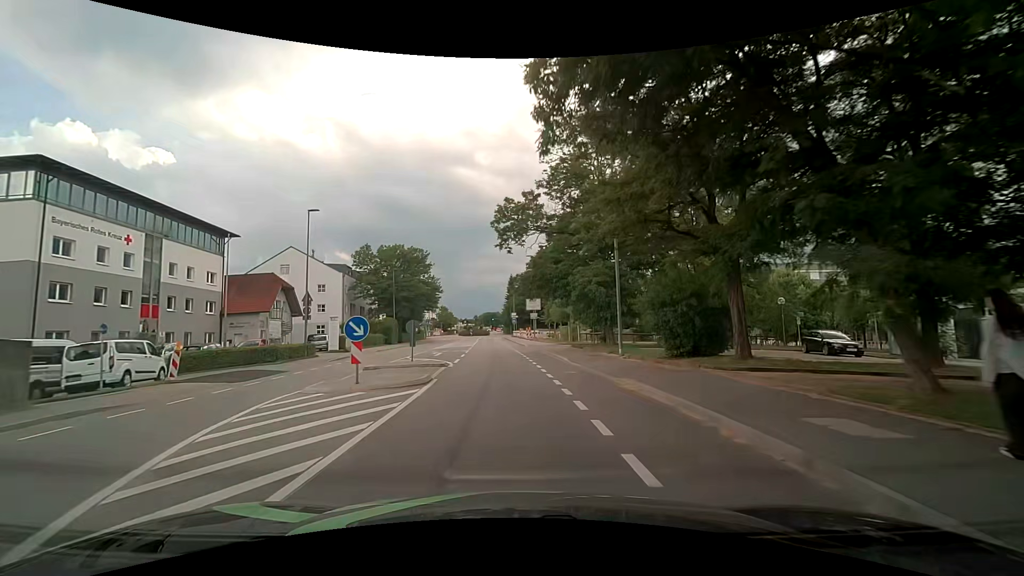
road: tertiary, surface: asphalt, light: Day
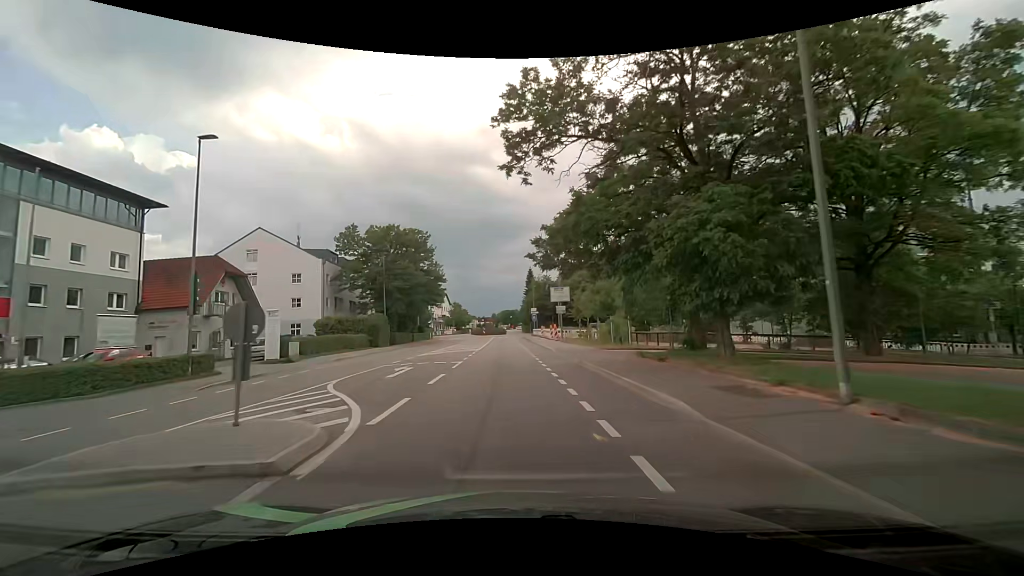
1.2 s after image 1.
(-0.4, +14.2) m; -3°
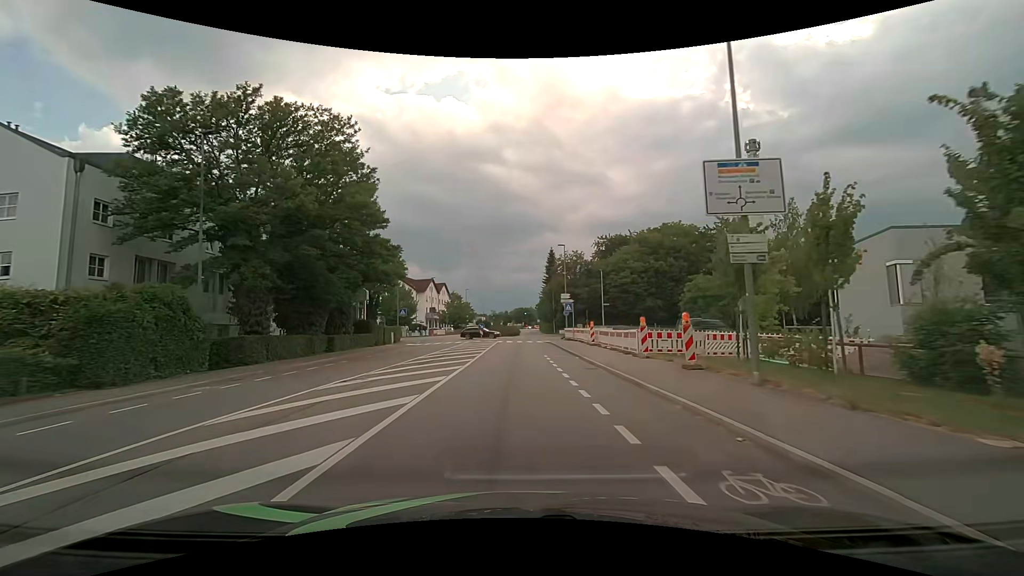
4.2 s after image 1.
(-0.8, +34.5) m; -2°
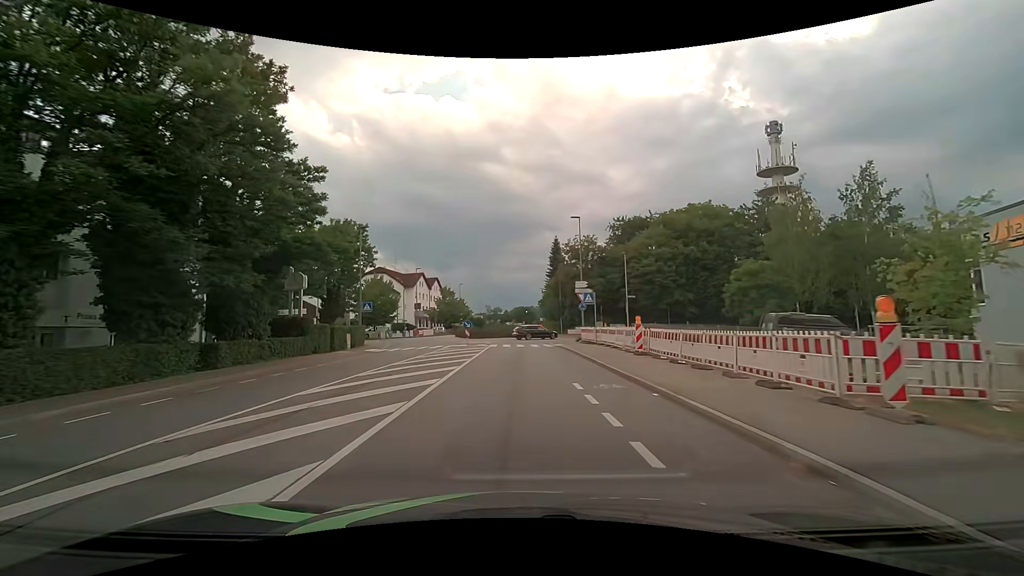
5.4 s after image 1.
(0.0, +13.1) m; 0°
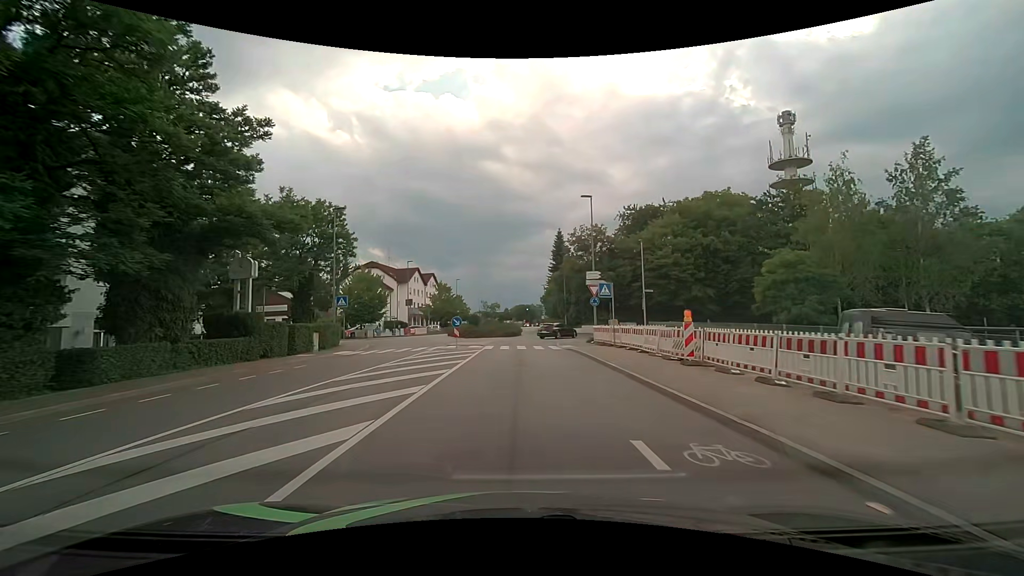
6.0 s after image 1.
(0.0, +6.0) m; -1°
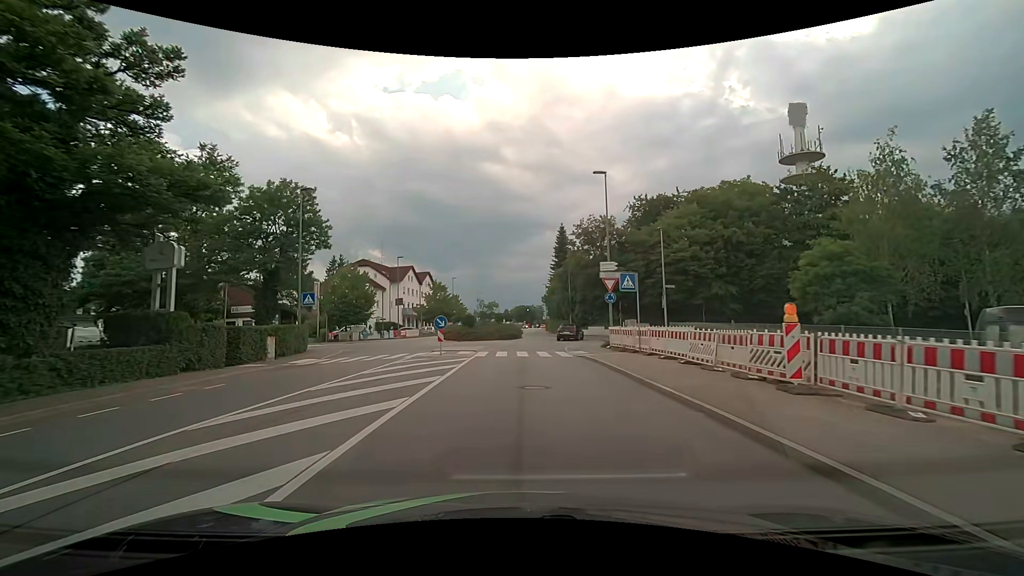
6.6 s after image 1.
(0.0, +5.6) m; 0°
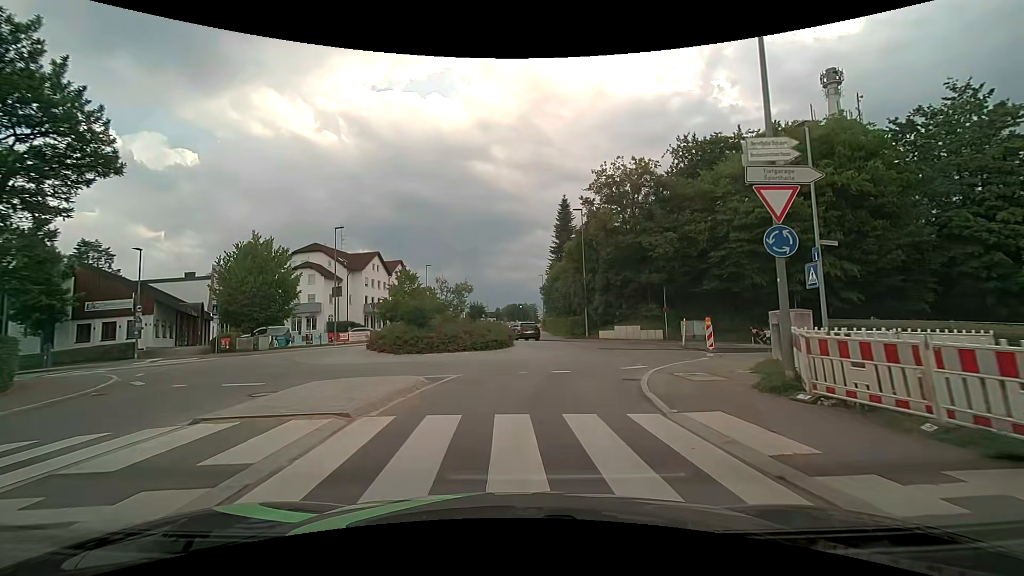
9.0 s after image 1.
(+0.1, +18.6) m; +1°
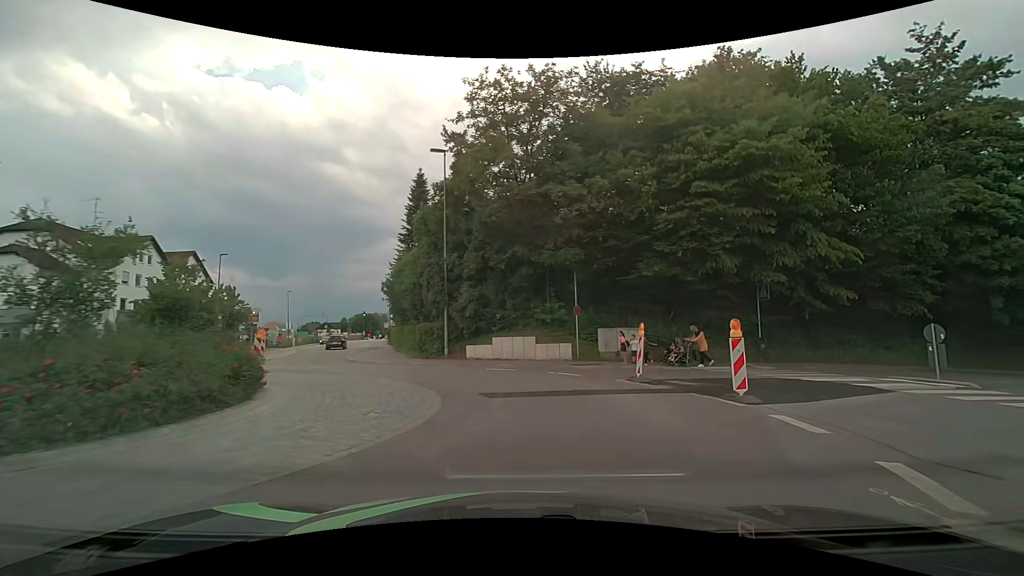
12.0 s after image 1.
(+1.4, +15.1) m; +17°
(0, +10) (-4, +19) (-10, +27) (-13, +36) (-16, +46) (-19, +56) (-21, +65) (-24, +75) (-26, +85) (-29, +95) m
